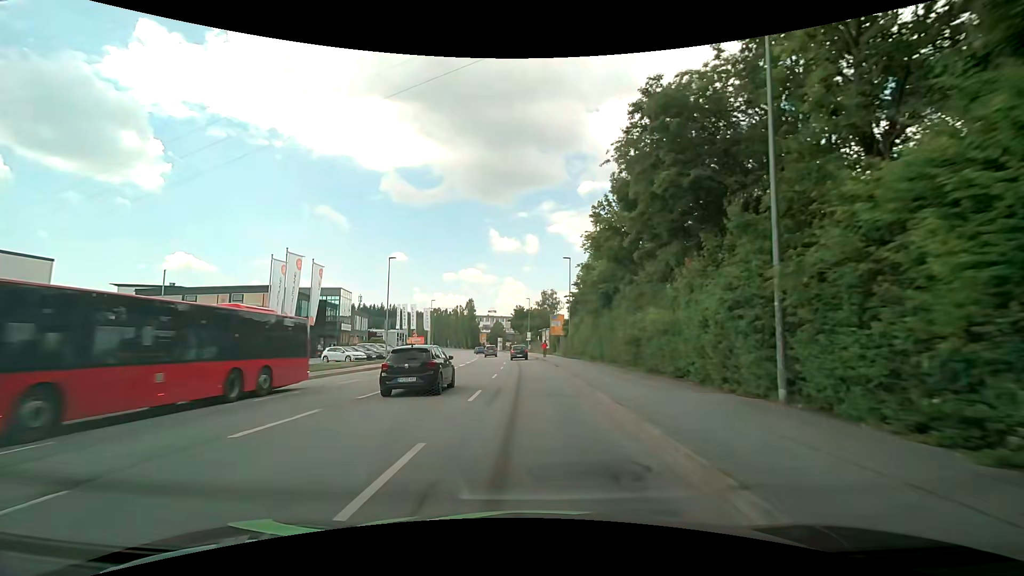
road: tertiary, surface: asphalt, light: Day
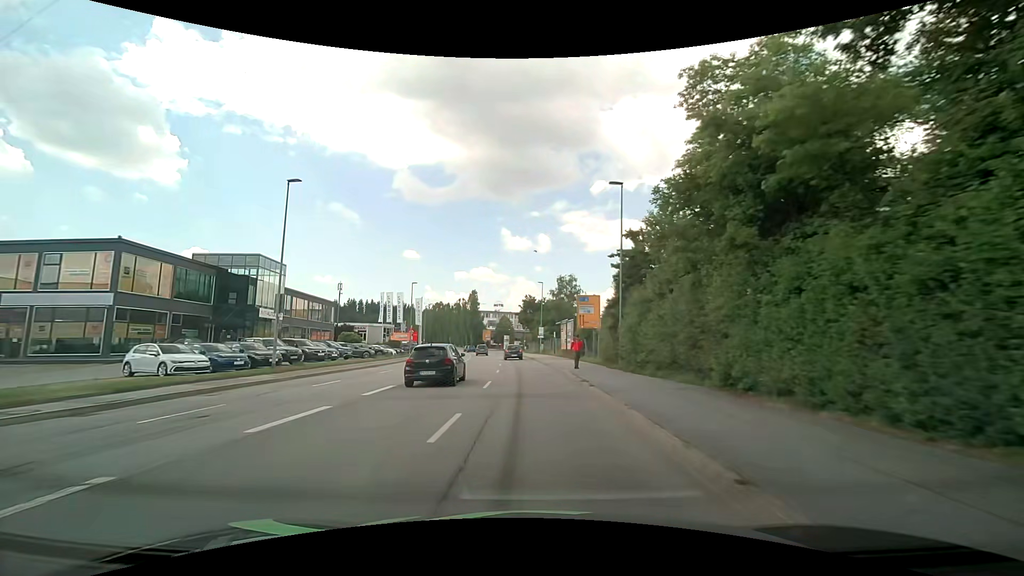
(-0.1, +23.6) m; -2°
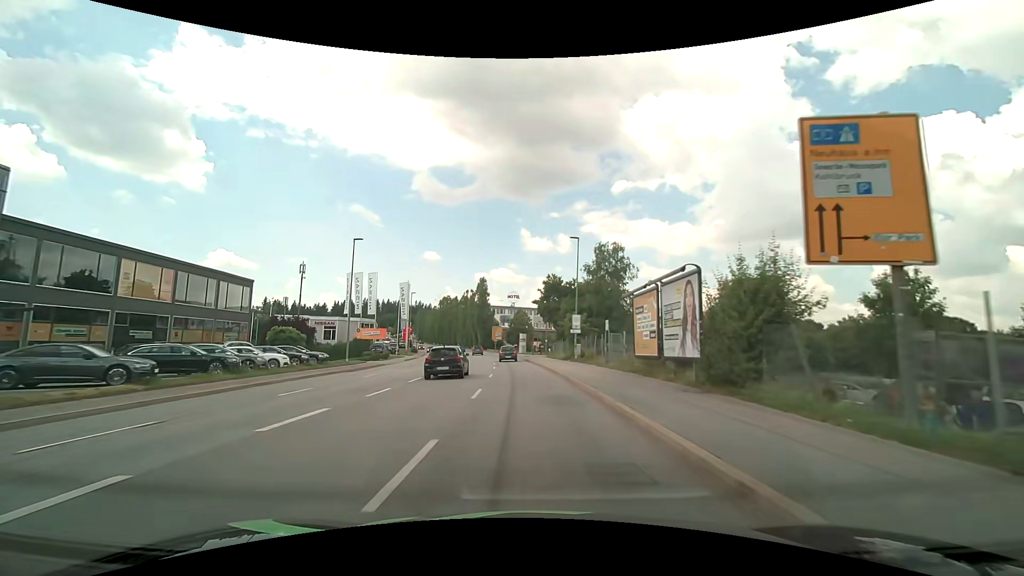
(-0.2, +30.1) m; -2°
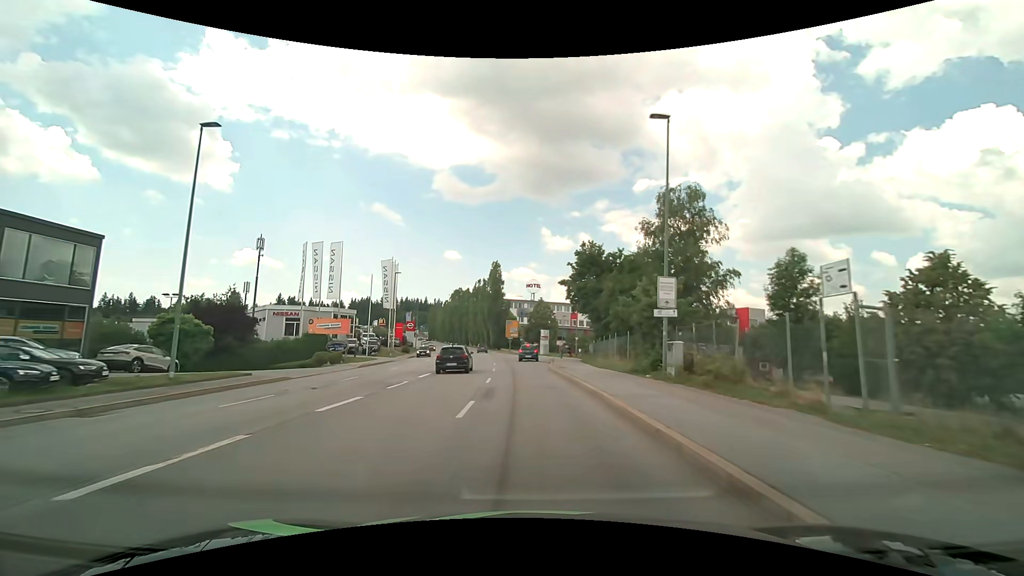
(-0.4, +21.9) m; -2°
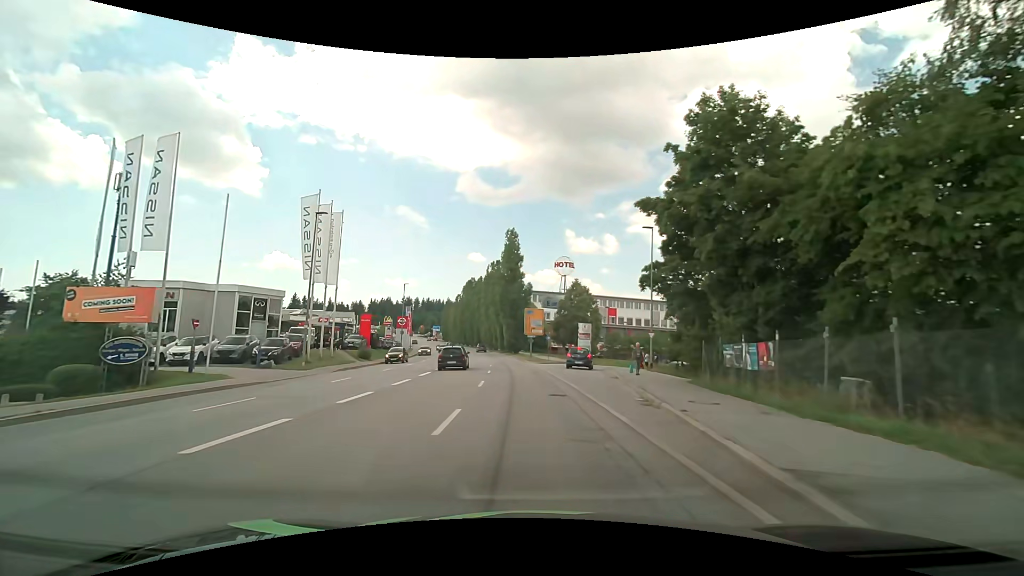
(-0.7, +29.0) m; -3°
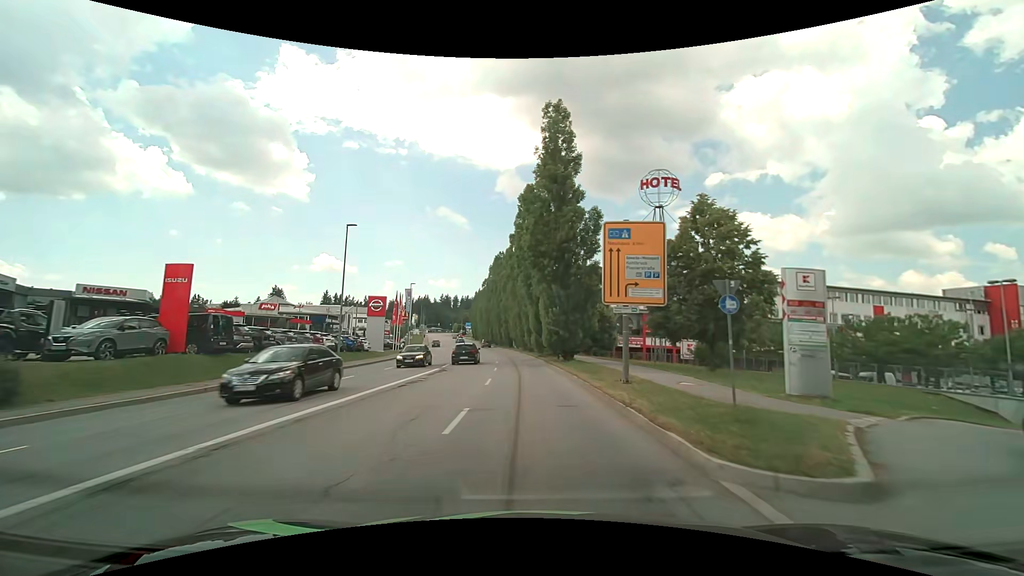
(-1.5, +36.8) m; -5°
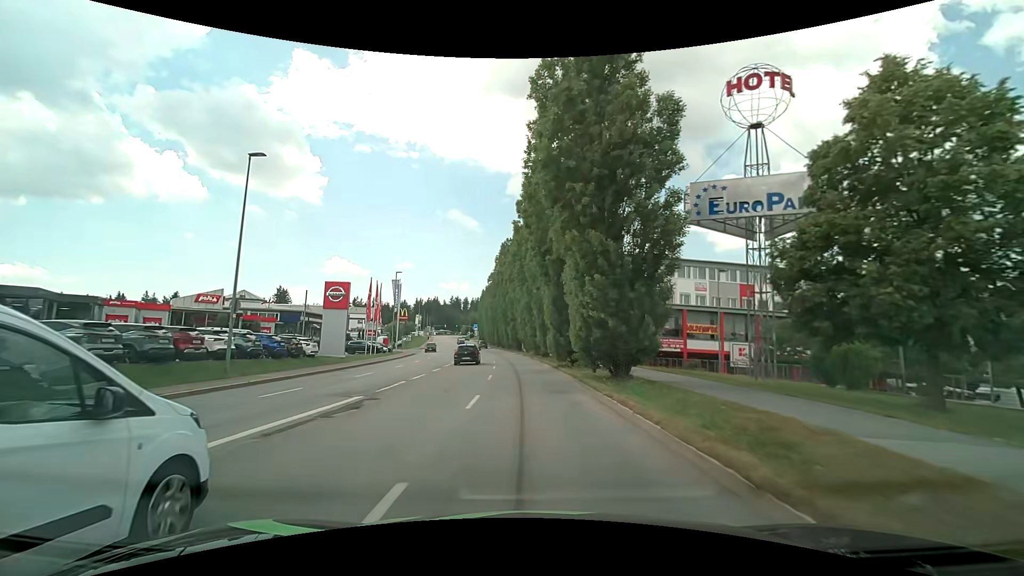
(-0.2, +14.9) m; -1°
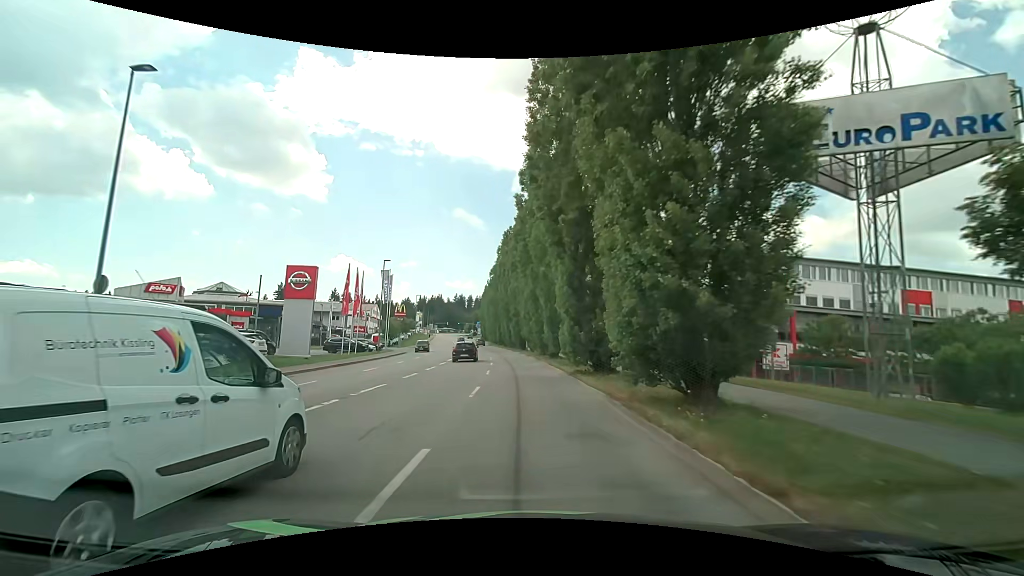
(-0.1, +7.5) m; -1°
(0, +10) (0, +20) (-1, +30) (-2, +40) (-3, +50) (-4, +60) (-5, +70) (-7, +80) (-8, +90) (-10, +99) m
